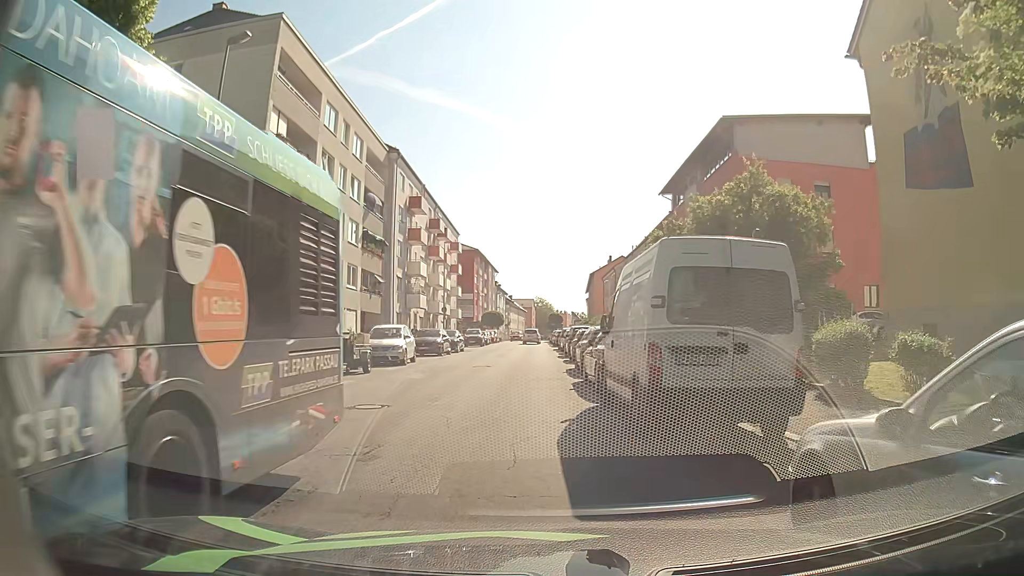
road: tertiary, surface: asphalt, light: Day
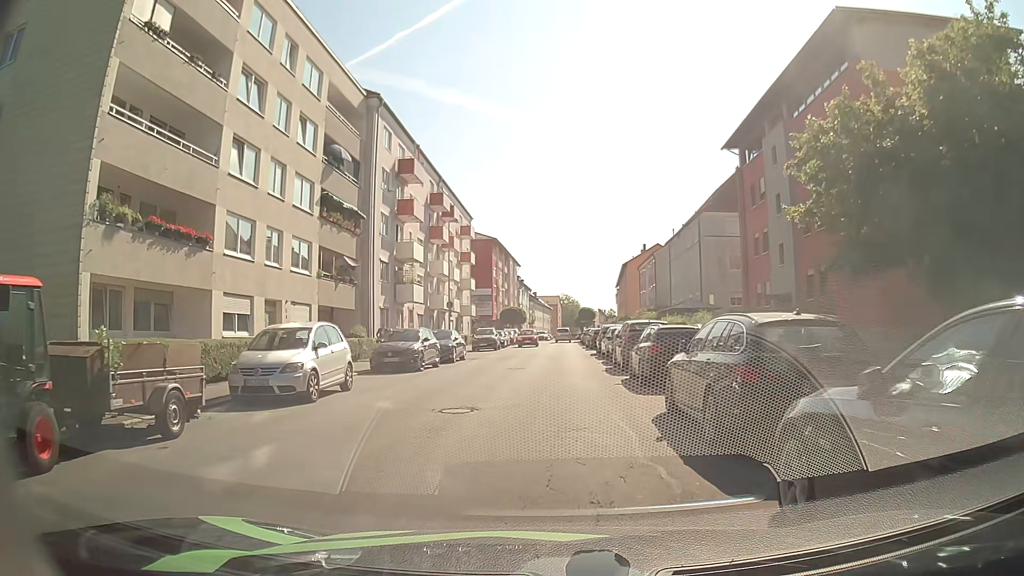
(-0.6, +13.5) m; -4°
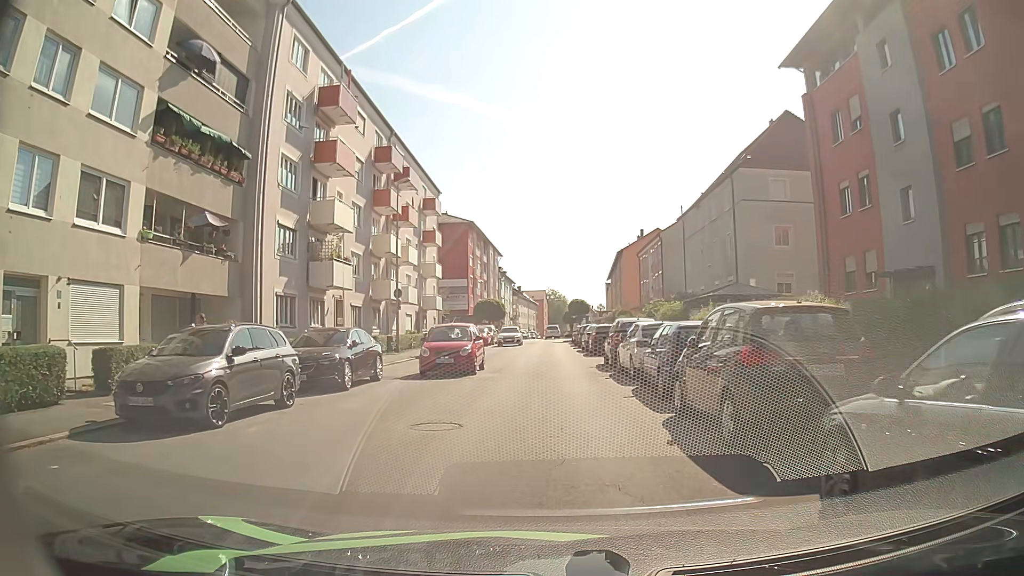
(+0.3, +14.0) m; +2°
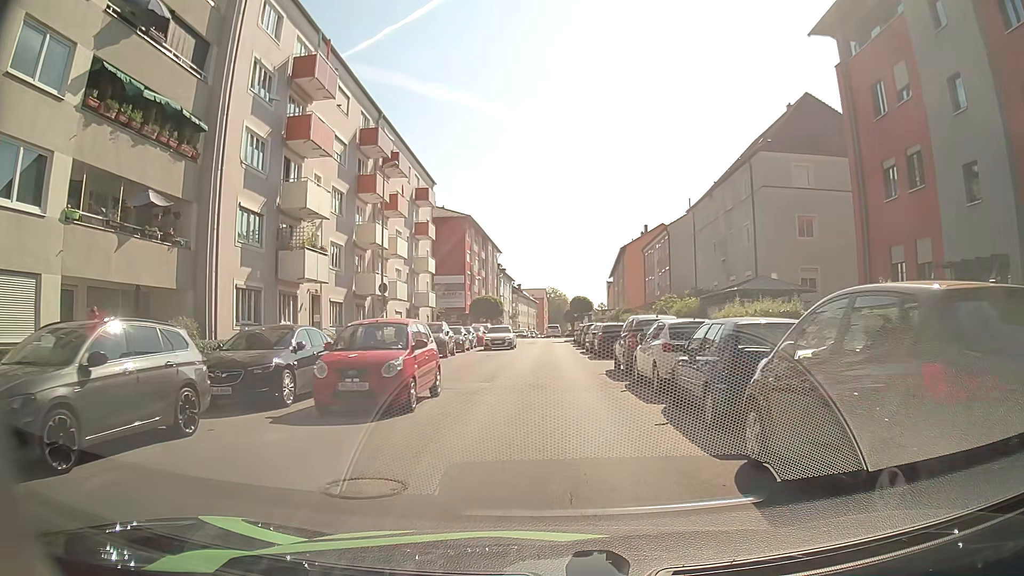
(0.0, +3.7) m; 0°
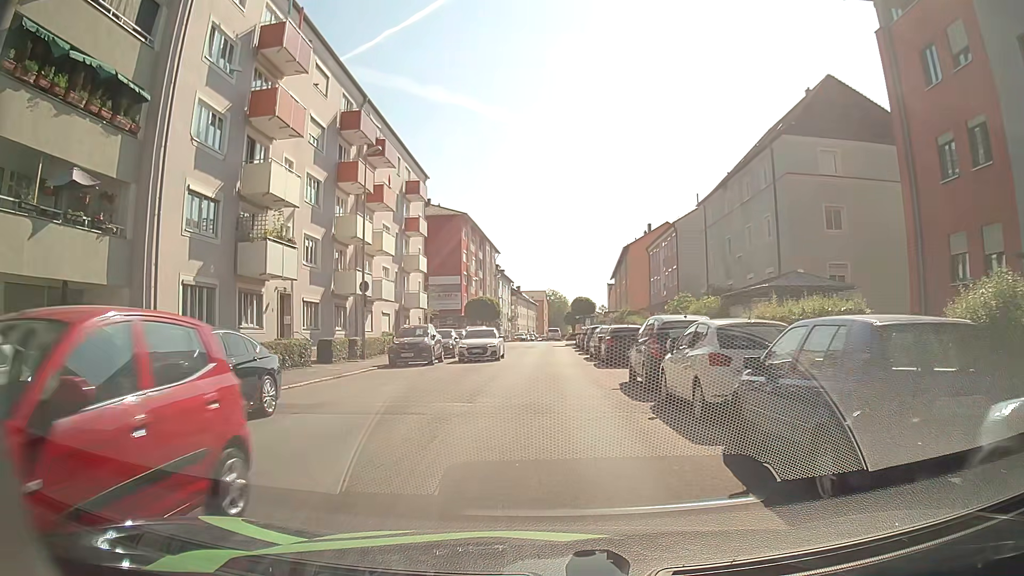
(0.0, +3.8) m; -1°
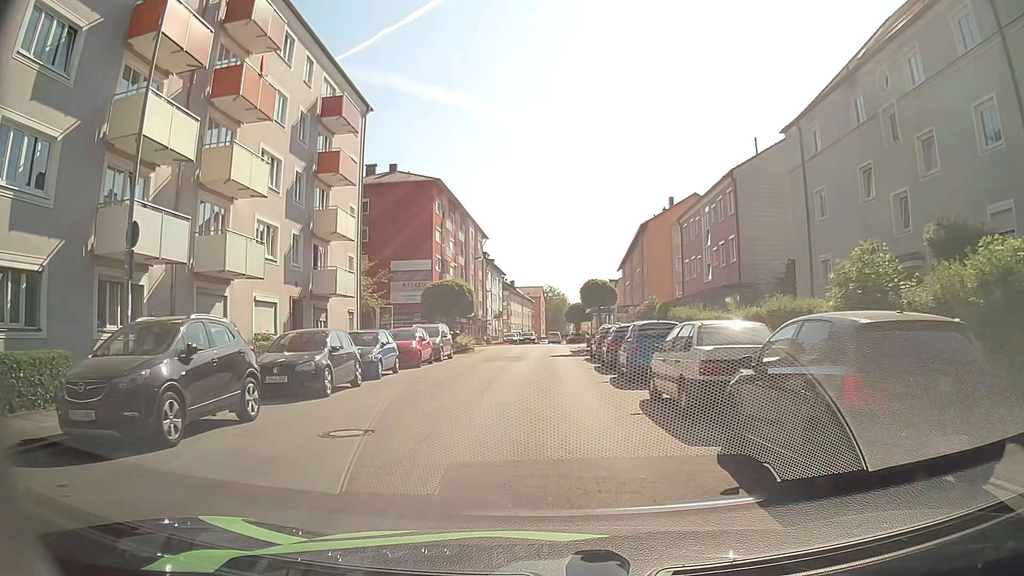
(+0.3, +19.3) m; +1°
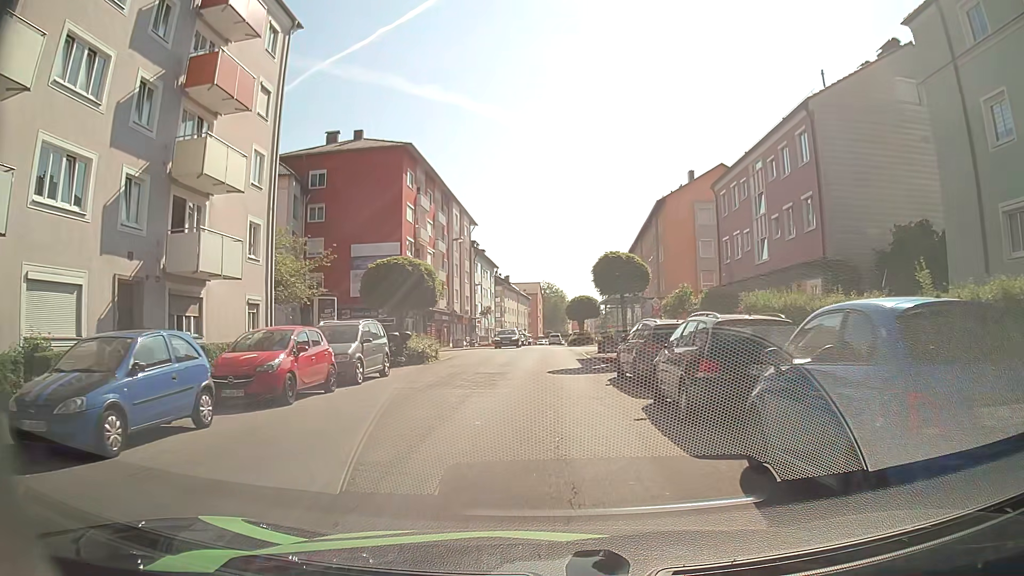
(0.0, +12.7) m; 0°
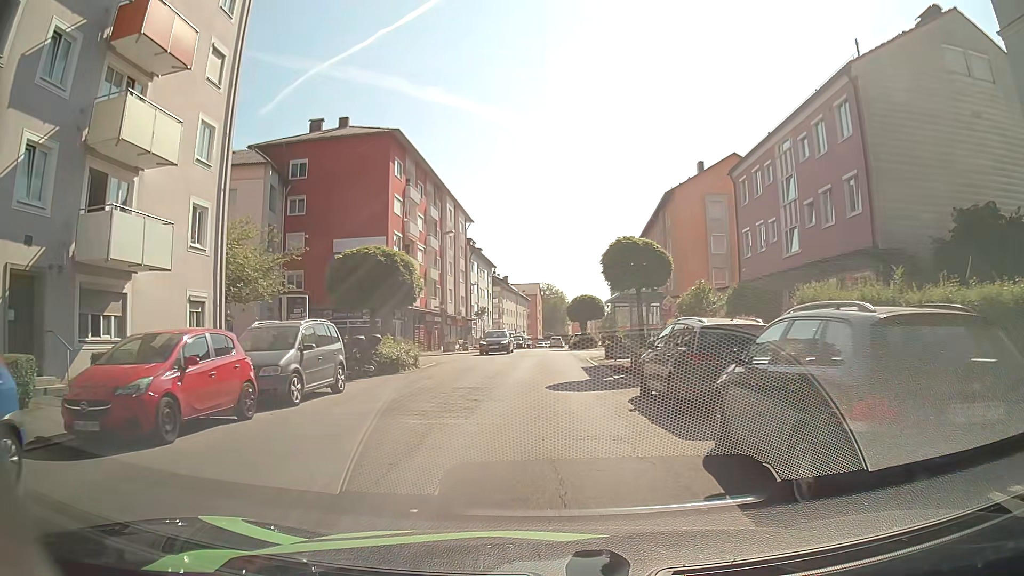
(0.0, +4.4) m; +1°
(0, +10) (0, +20) (0, +30) (-1, +40) (-1, +50) (-1, +60) (0, +70) (0, +80) (0, +90) (+1, +100) m
